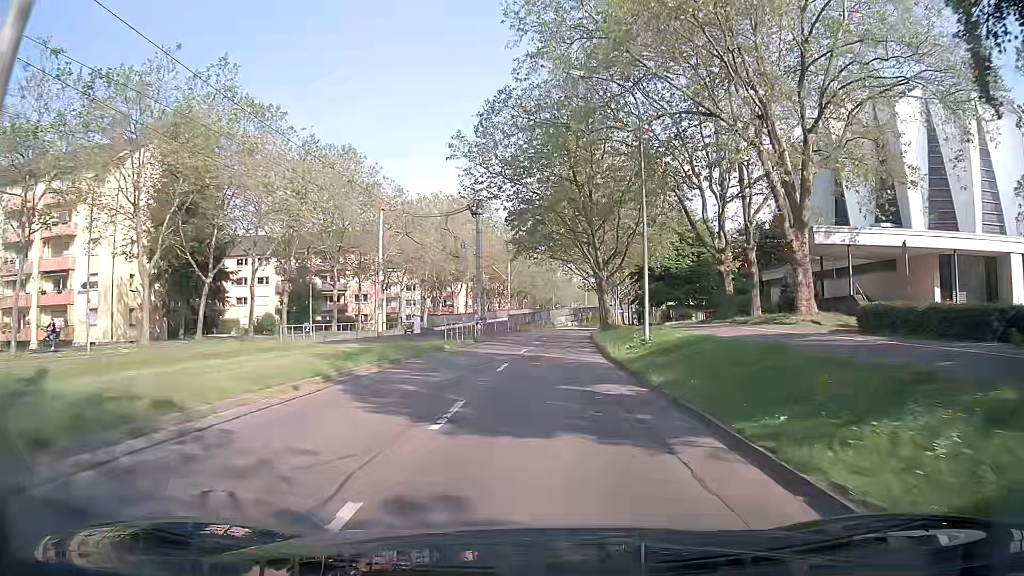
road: tertiary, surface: asphalt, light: Day
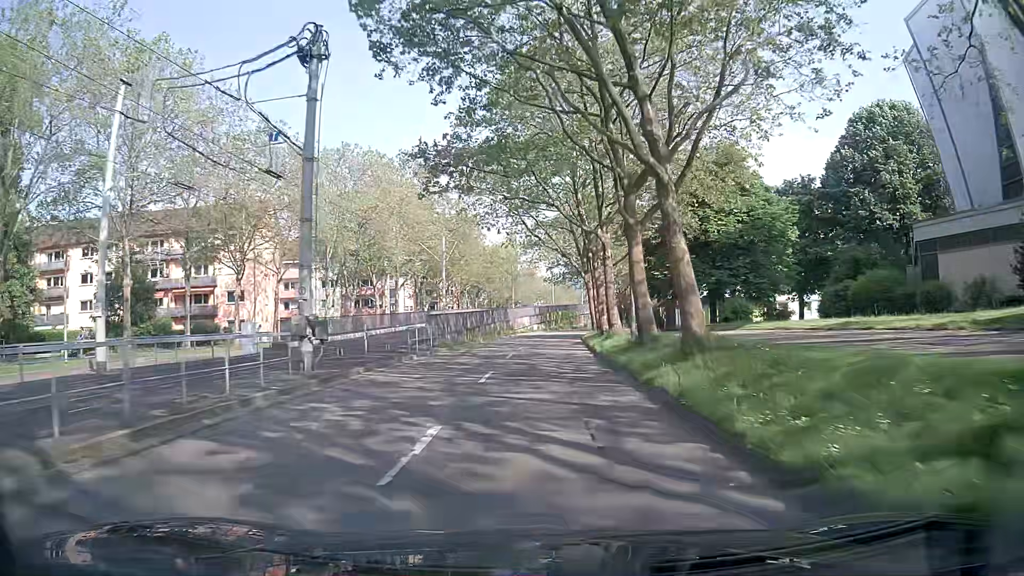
(+0.9, +29.7) m; +3°
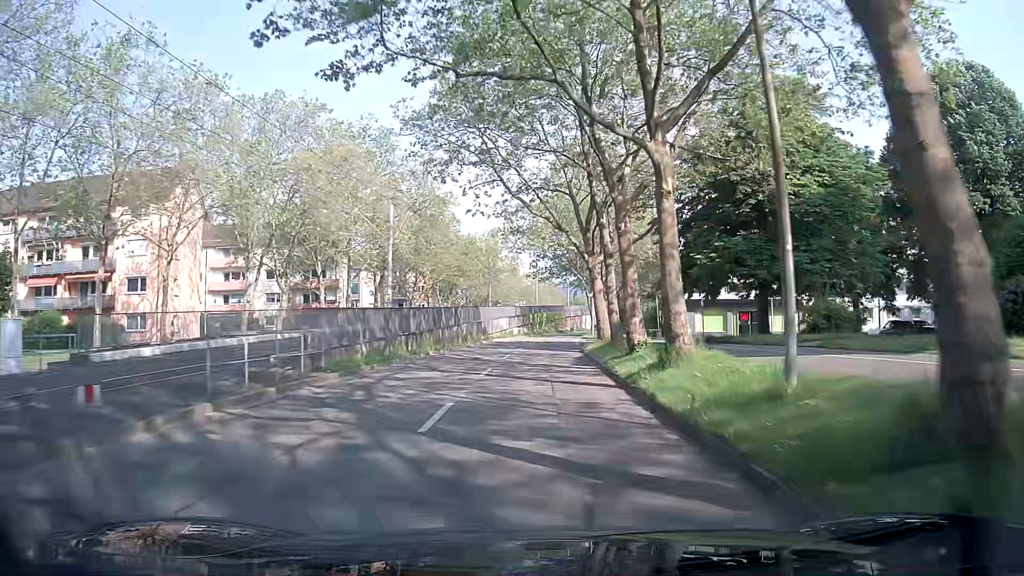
(+0.2, +15.2) m; +1°
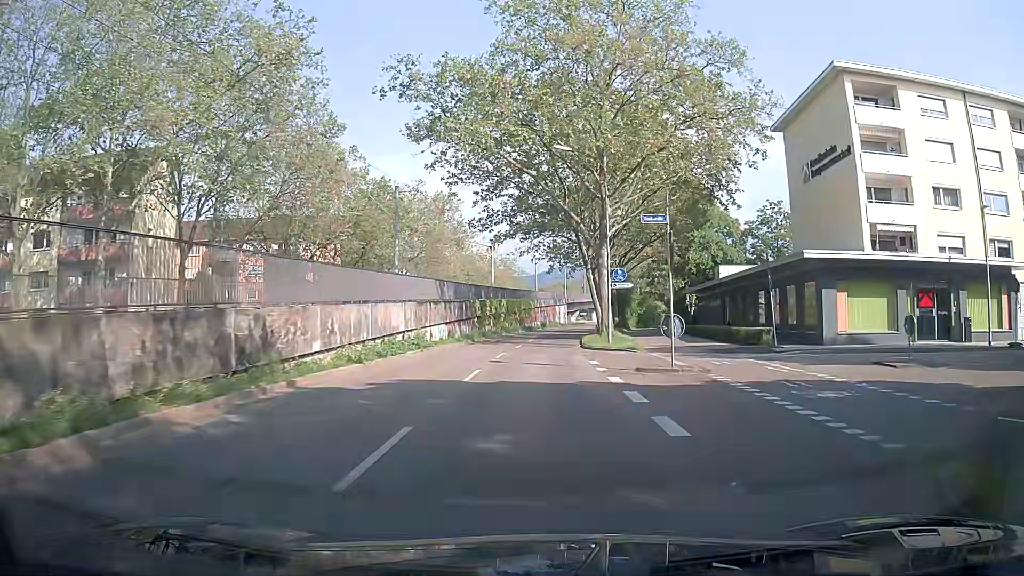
(+1.3, +38.9) m; +4°
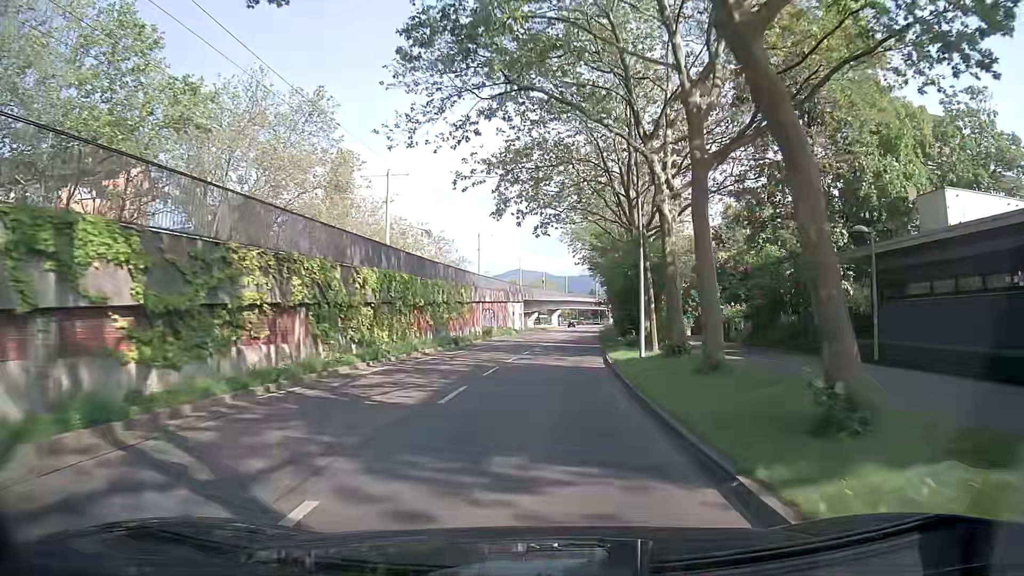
(+1.2, +39.3) m; +3°
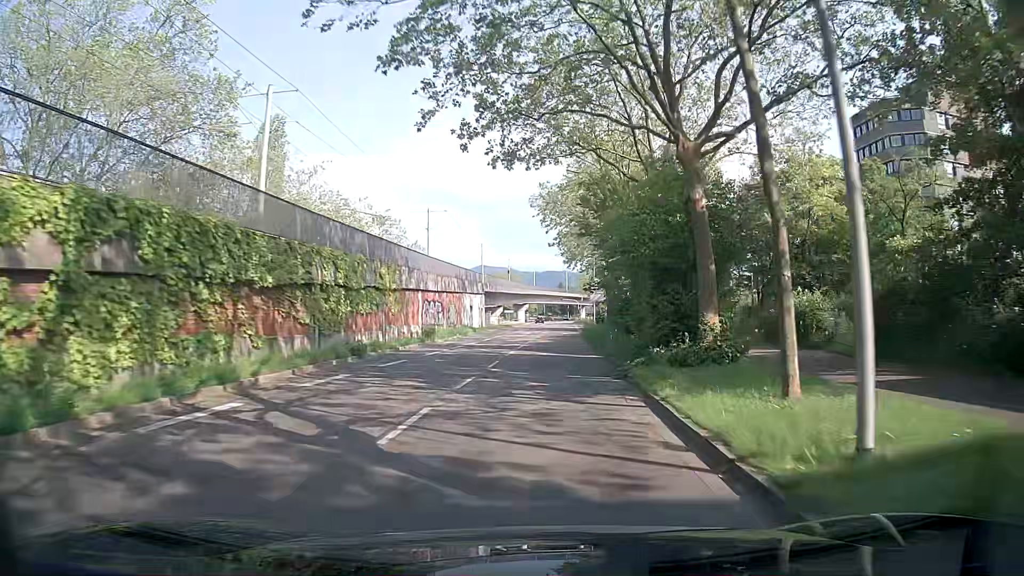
(+0.6, +15.8) m; +3°
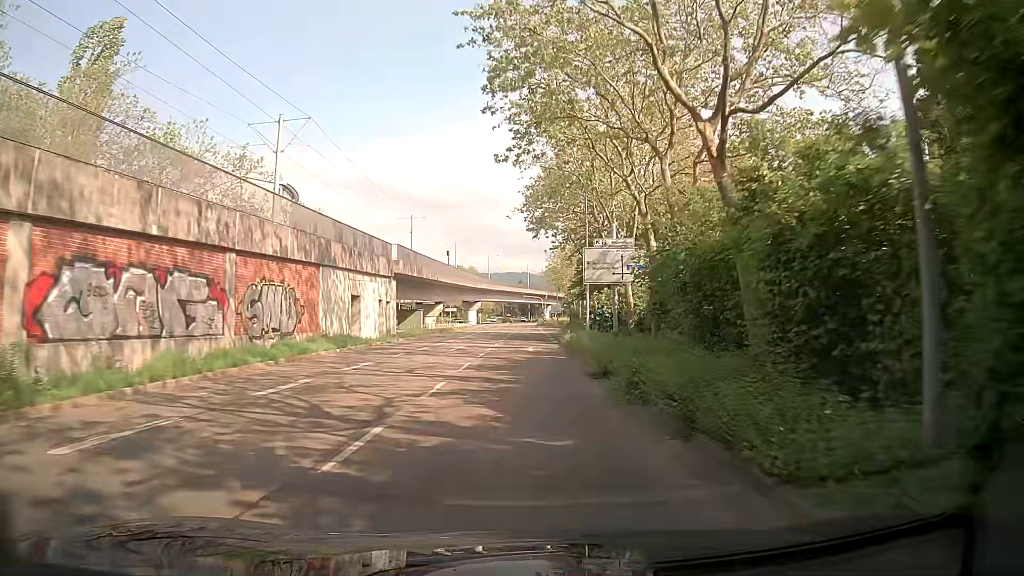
(+1.4, +31.5) m; +5°
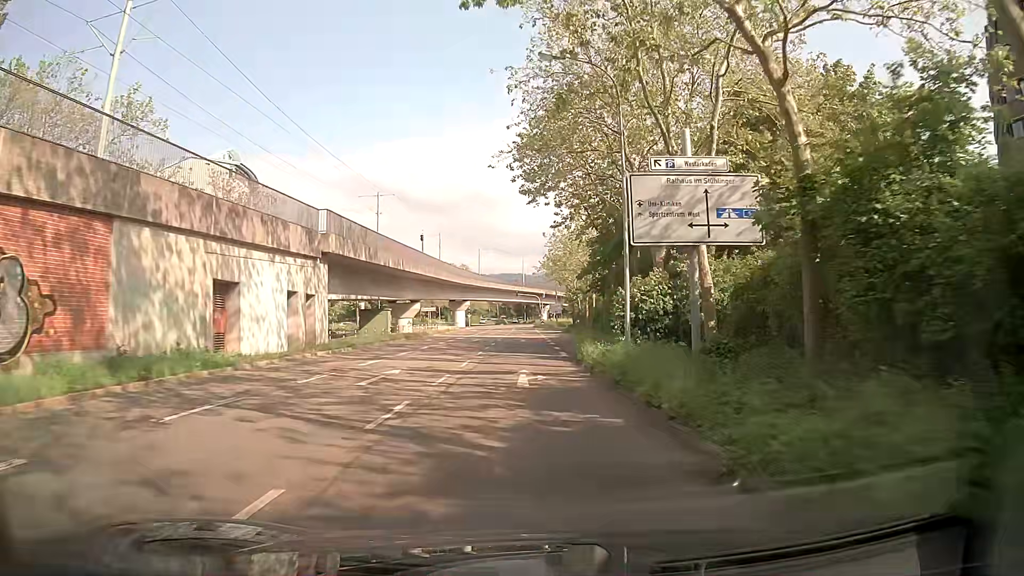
(-0.2, +15.5) m; 0°
(0, +10) (0, +20) (0, +30) (0, +40) (+1, +50) (+2, +60) (+2, +70) (+2, +80) (+2, +90) (+3, +100) m
